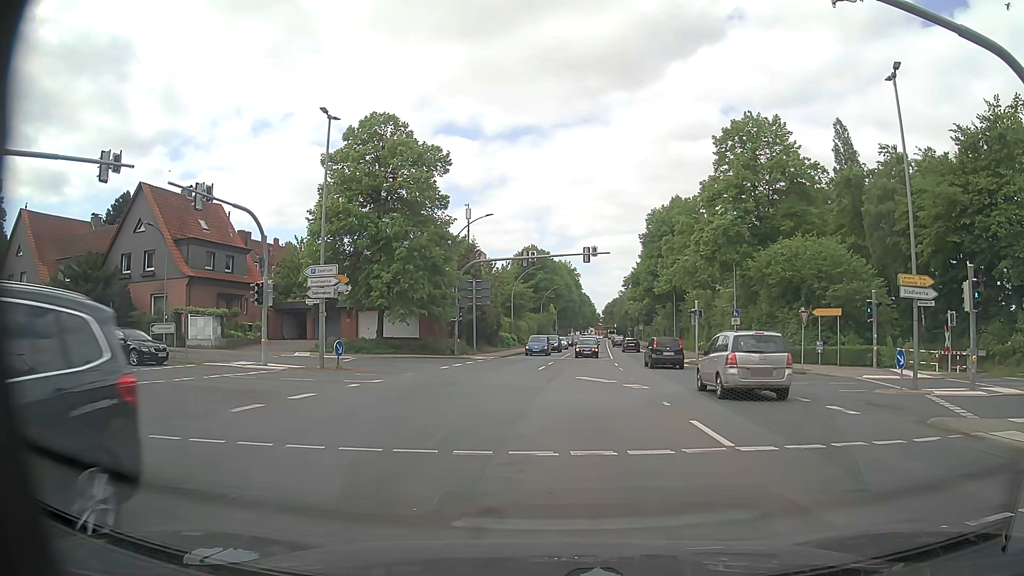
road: primary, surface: asphalt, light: Day
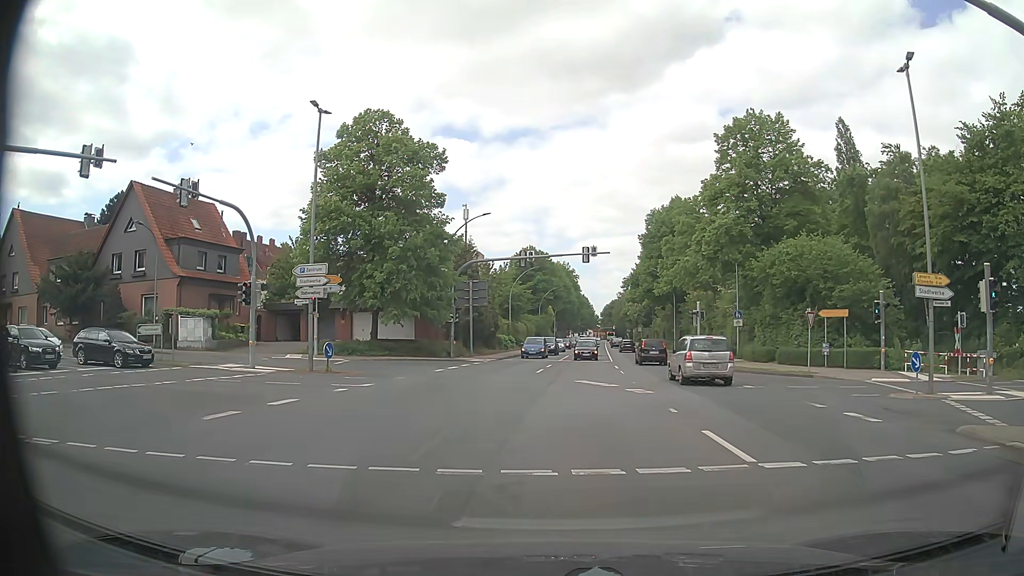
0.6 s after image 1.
(0.0, +1.2) m; -1°
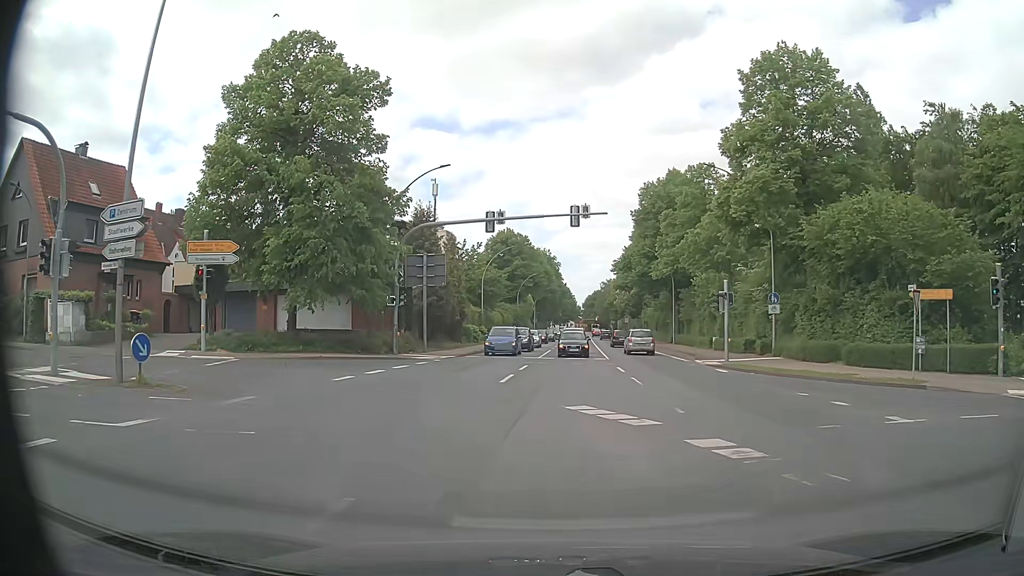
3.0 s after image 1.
(+0.1, +11.5) m; 0°
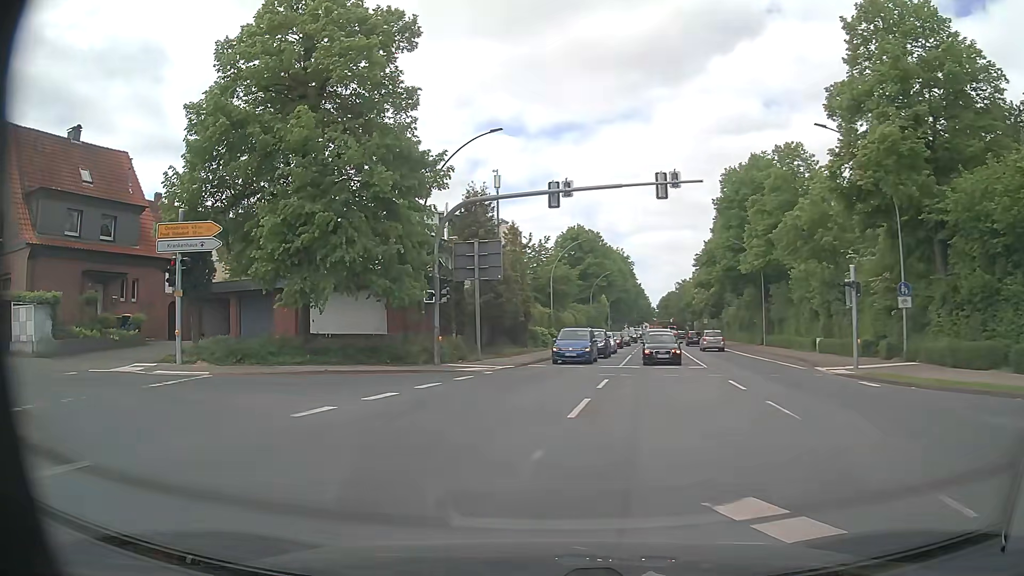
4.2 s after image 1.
(0.0, +7.0) m; -4°
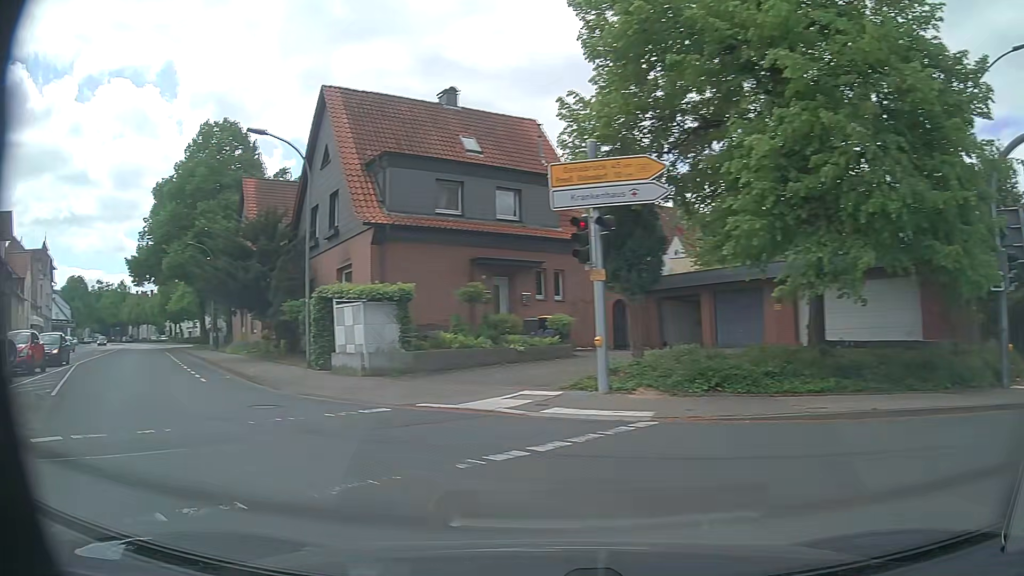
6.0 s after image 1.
(-2.7, +8.8) m; -40°
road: unclassified
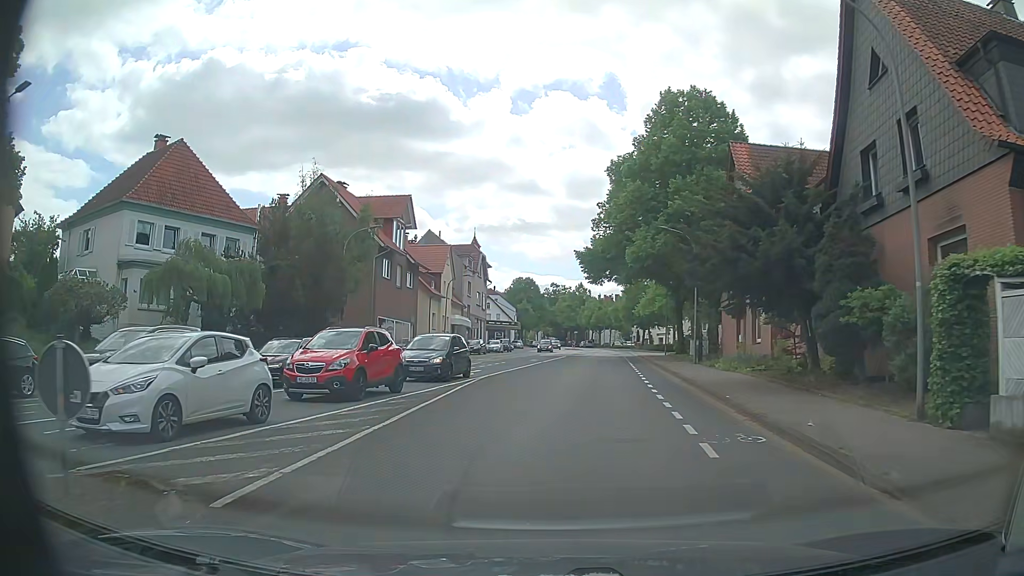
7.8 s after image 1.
(-4.6, +9.9) m; -41°
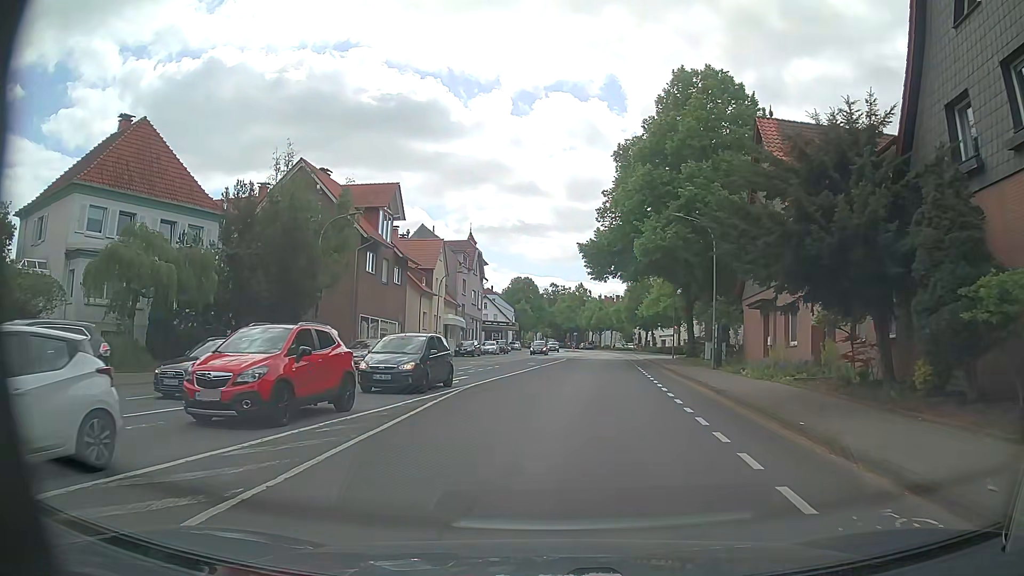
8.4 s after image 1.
(-0.1, +4.6) m; -1°
(0, +10) (+1, +20) (+2, +30) (+3, +40) (+4, +50) (+5, +60) (+6, +70) (+7, +80) (+8, +90) (+9, +100) m
